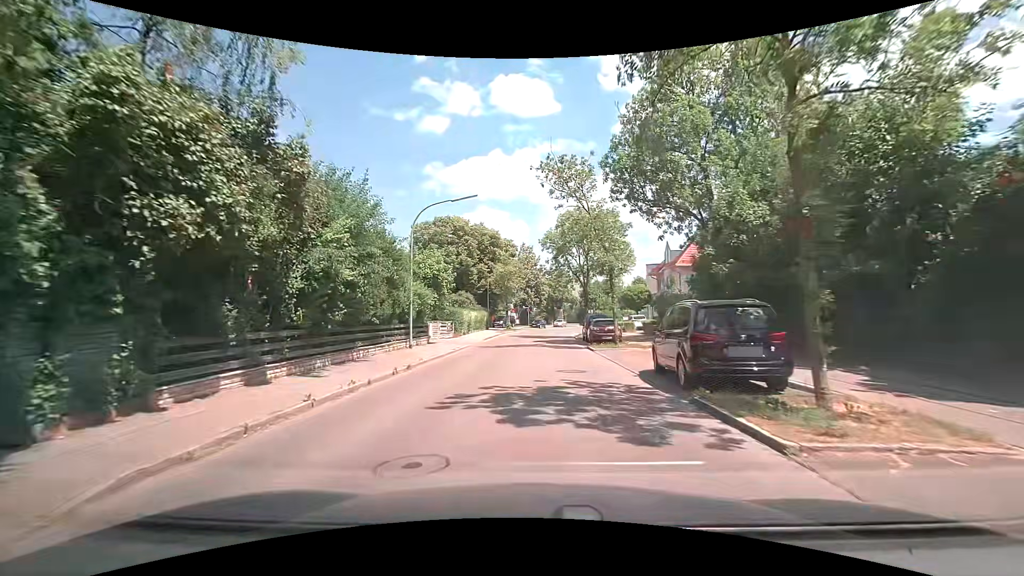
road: tertiary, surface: asphalt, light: Day
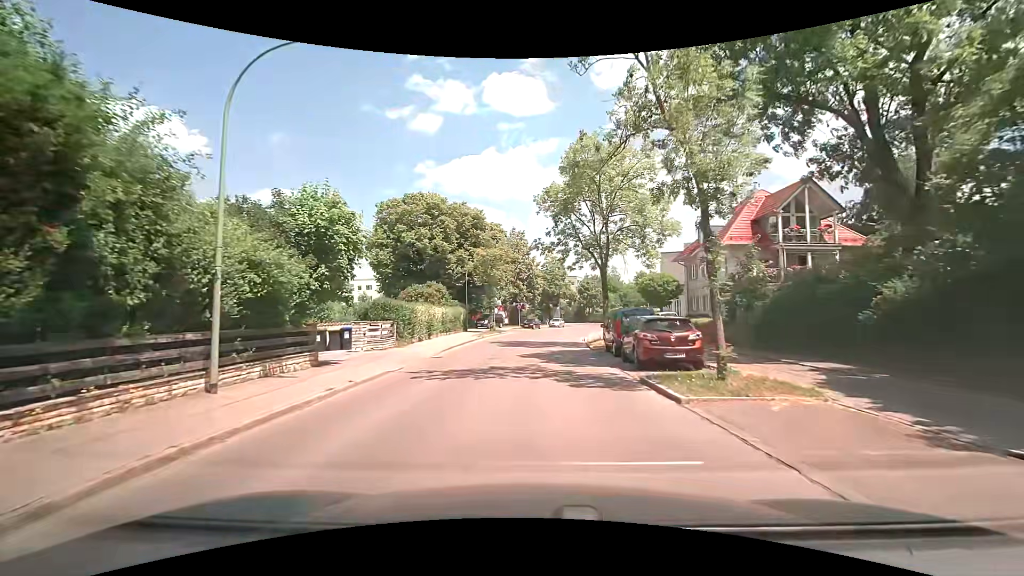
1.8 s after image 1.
(-0.1, +14.3) m; 0°
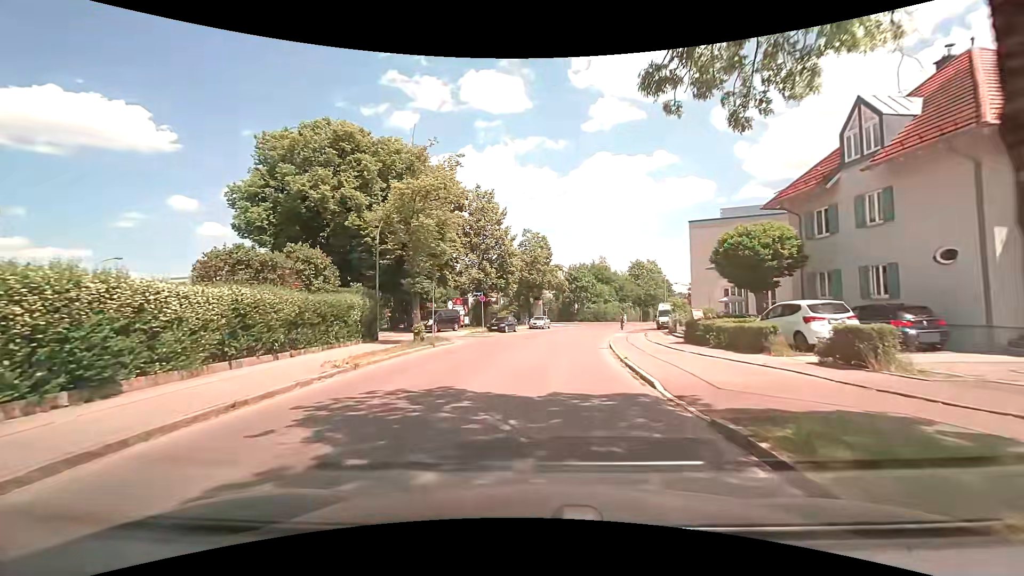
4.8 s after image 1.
(+0.4, +23.0) m; +3°
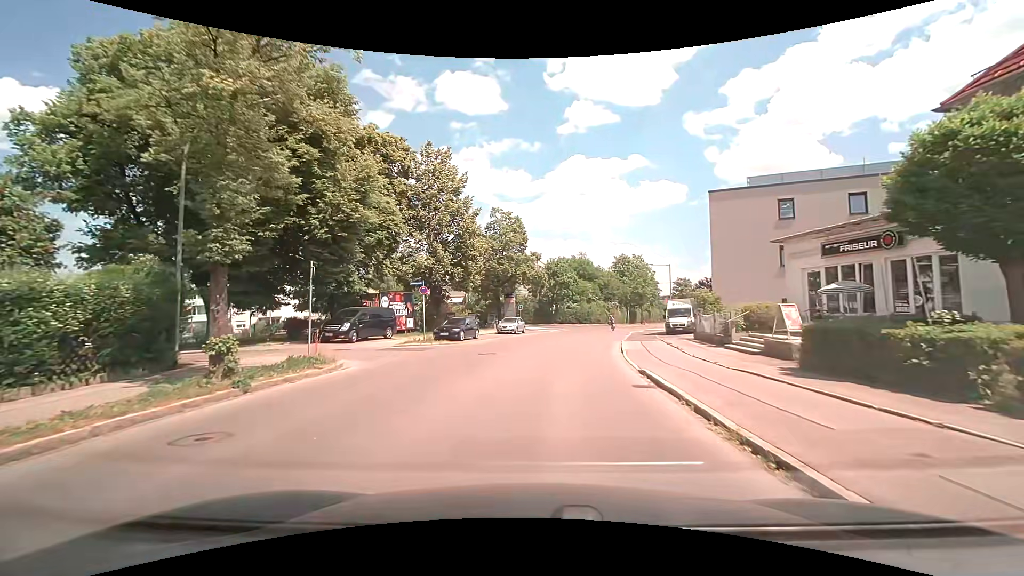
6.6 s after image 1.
(+0.3, +13.1) m; +2°
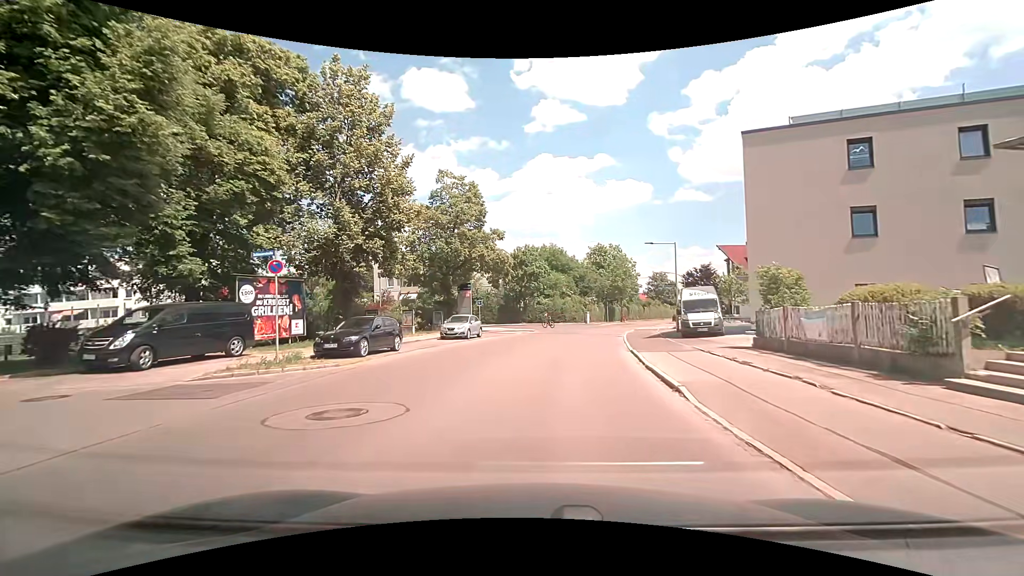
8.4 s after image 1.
(+0.4, +12.2) m; +4°
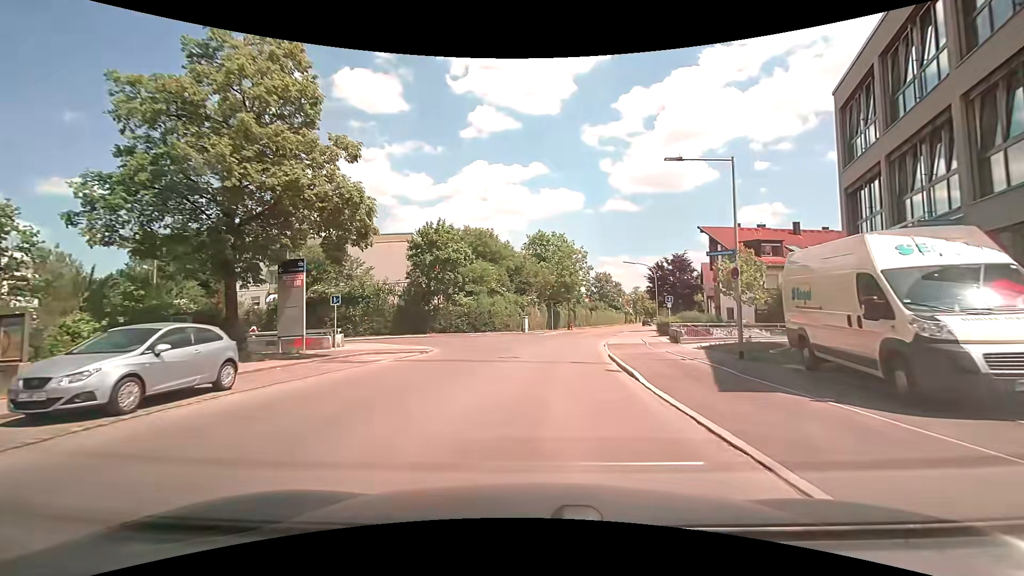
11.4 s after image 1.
(+1.3, +20.5) m; +8°
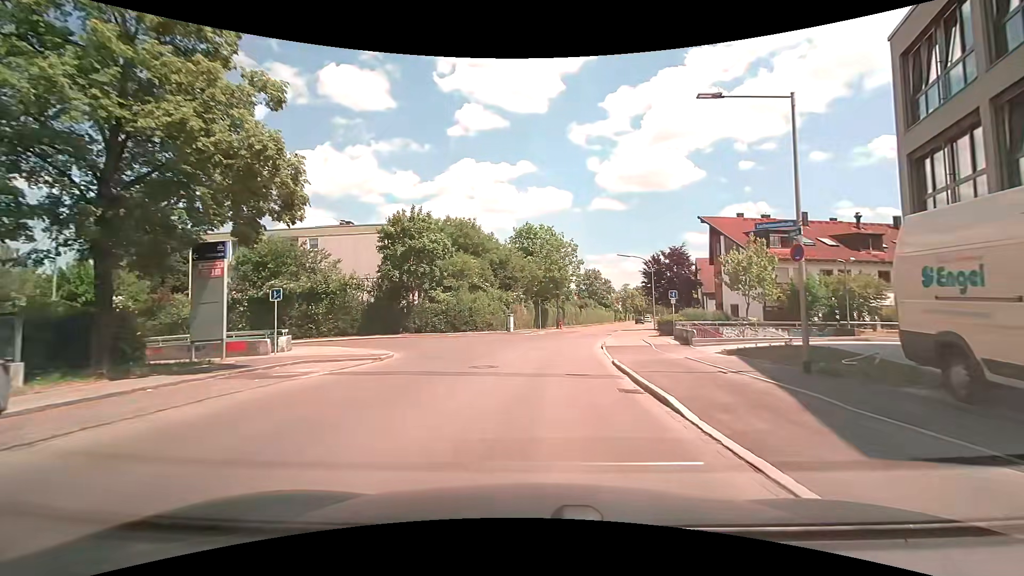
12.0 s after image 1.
(0.0, +4.5) m; +1°
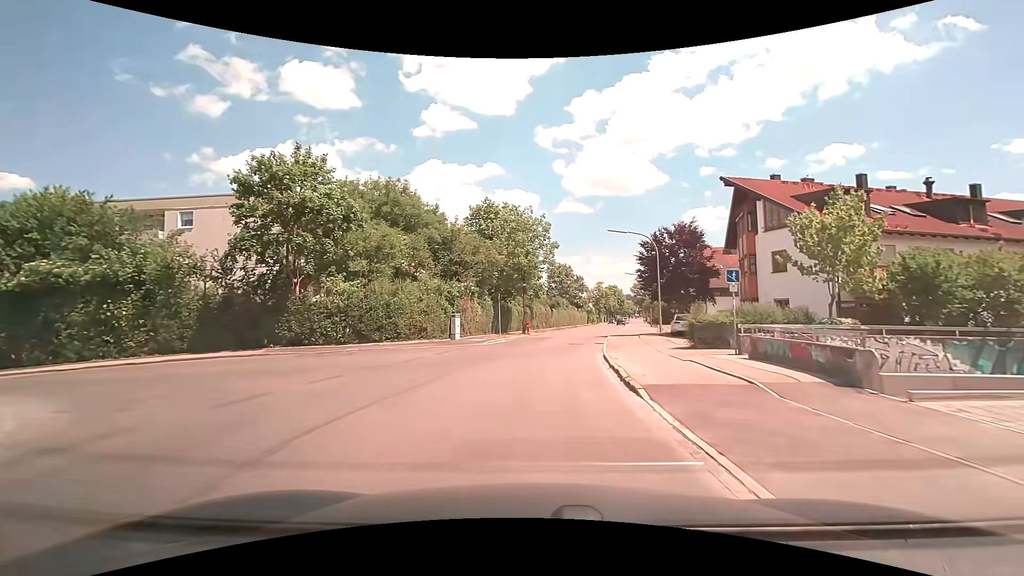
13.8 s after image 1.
(+0.6, +14.4) m; +4°
(0, +10) (+1, +20) (+2, +30) (+4, +40) (+6, +50) (+8, +59) (+10, +69) (+12, +79) (+14, +89) (+16, +99) m
